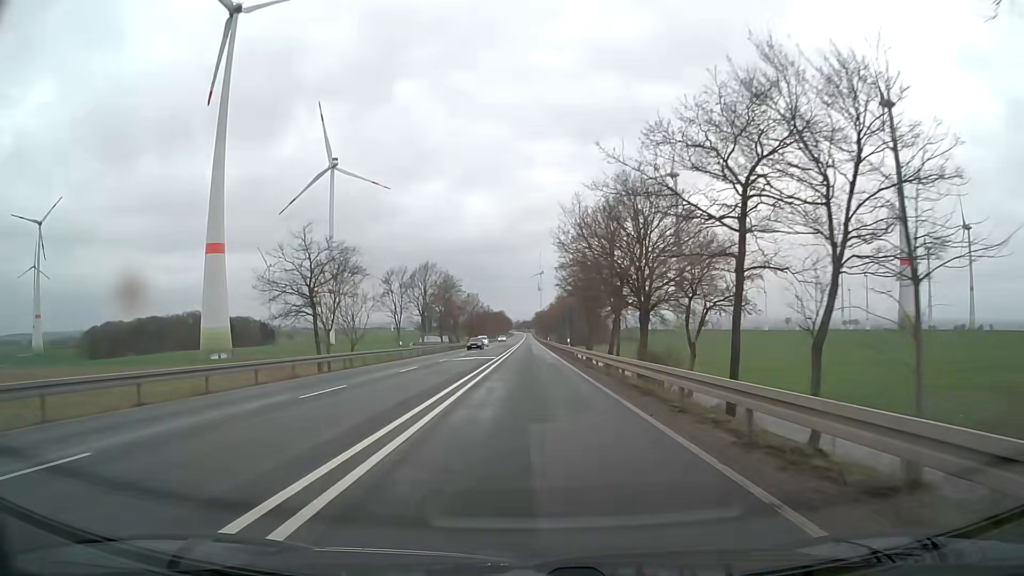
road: primary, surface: asphalt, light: Day
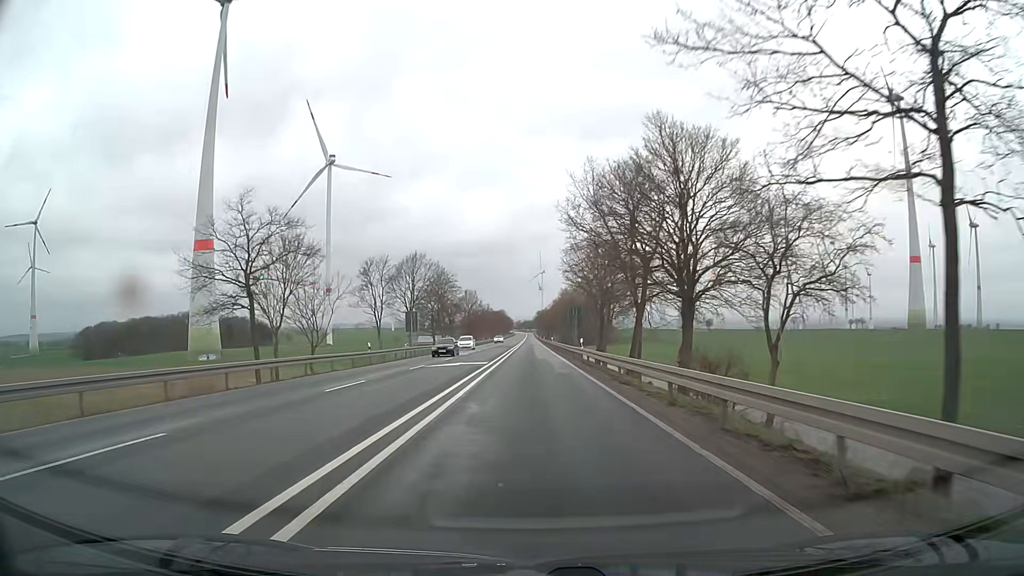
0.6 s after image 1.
(0.0, +10.7) m; 0°
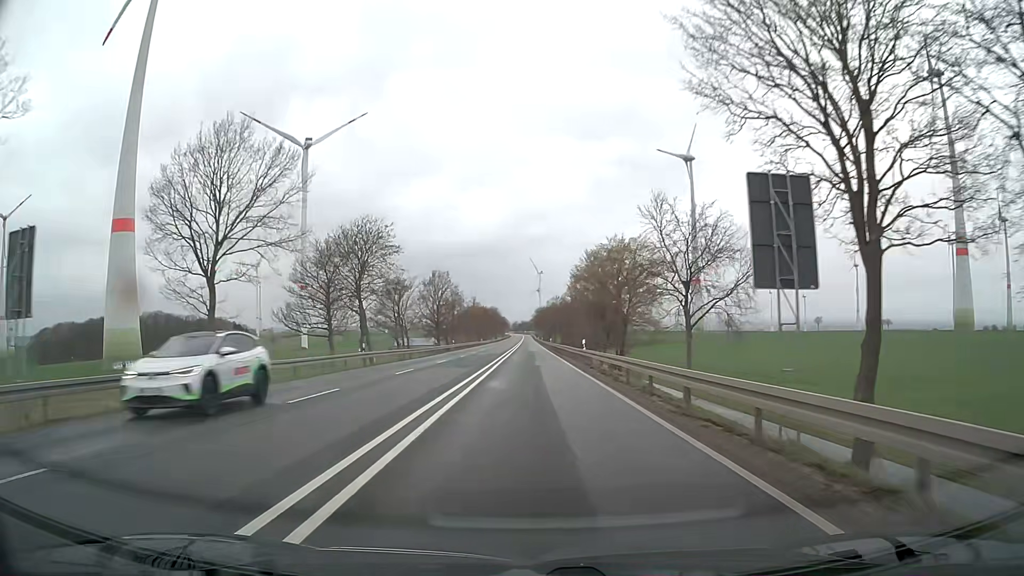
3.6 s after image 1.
(-0.1, +53.7) m; 0°
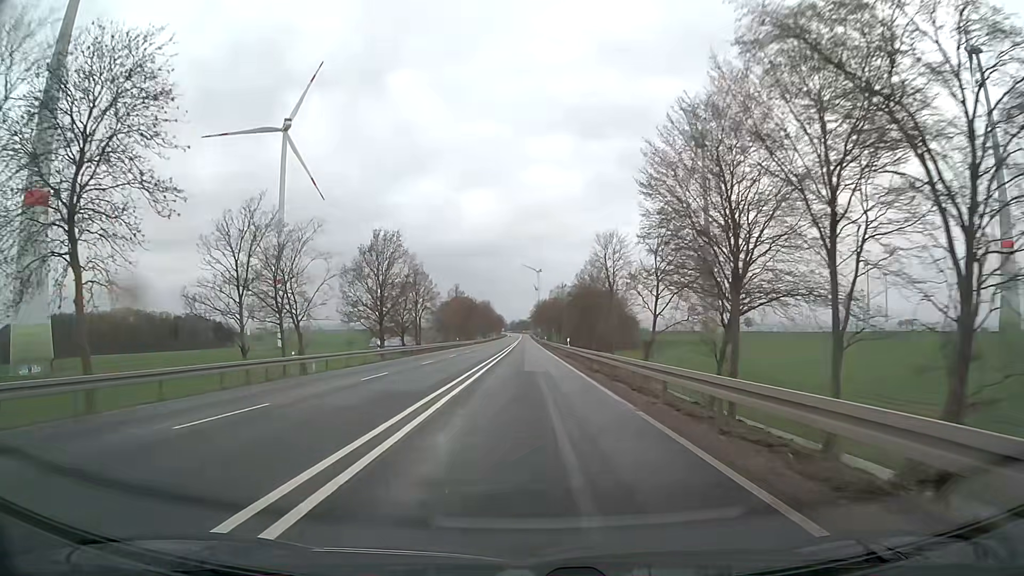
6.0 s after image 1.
(+0.1, +42.9) m; 0°
(0, +10) (0, +20) (0, +30) (0, +40) (0, +50) (0, +60) (0, +70) (0, +80) (-1, +90) (-1, +100) m
